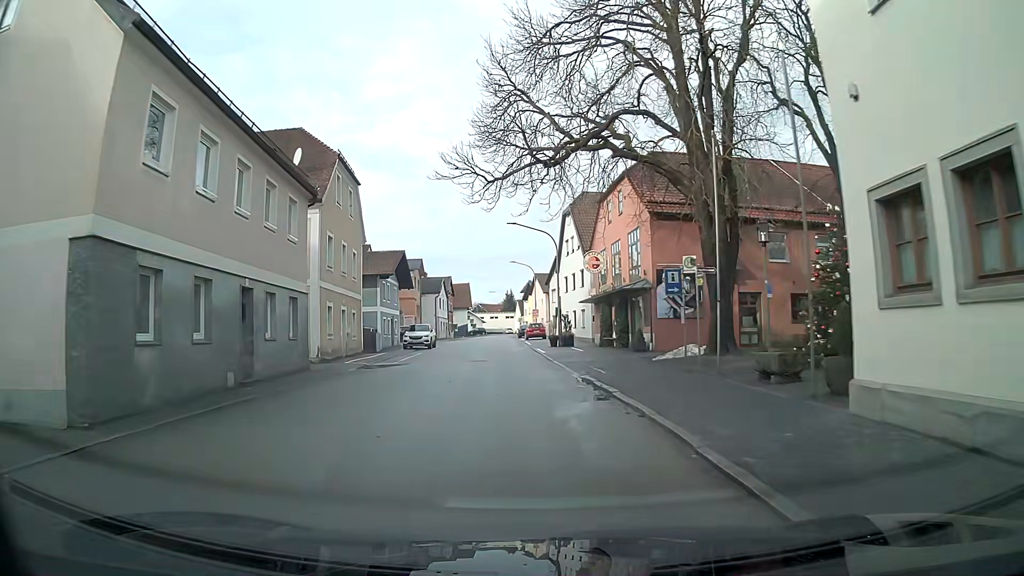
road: secondary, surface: asphalt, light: Day
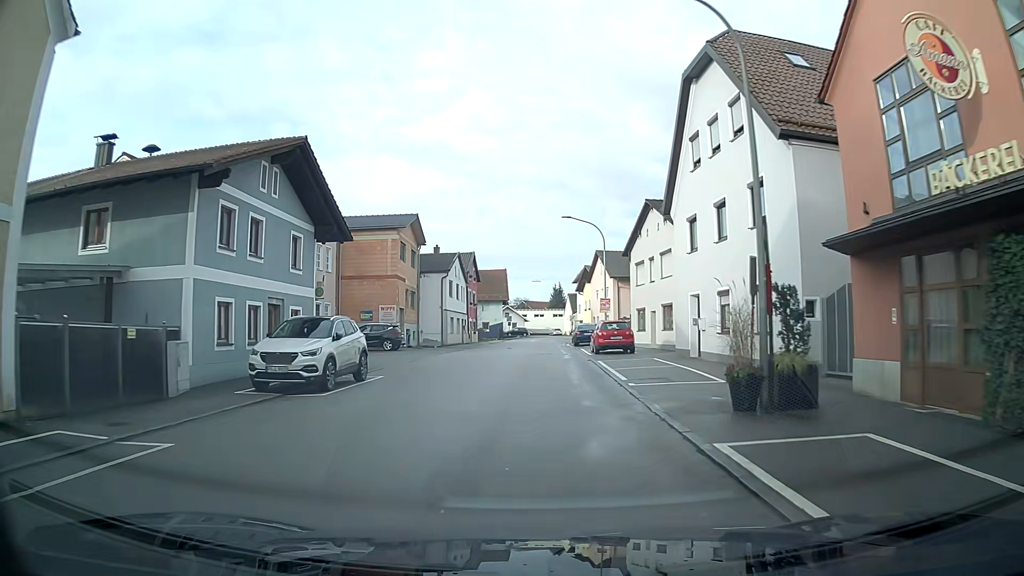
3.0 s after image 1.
(-0.7, +29.9) m; -3°
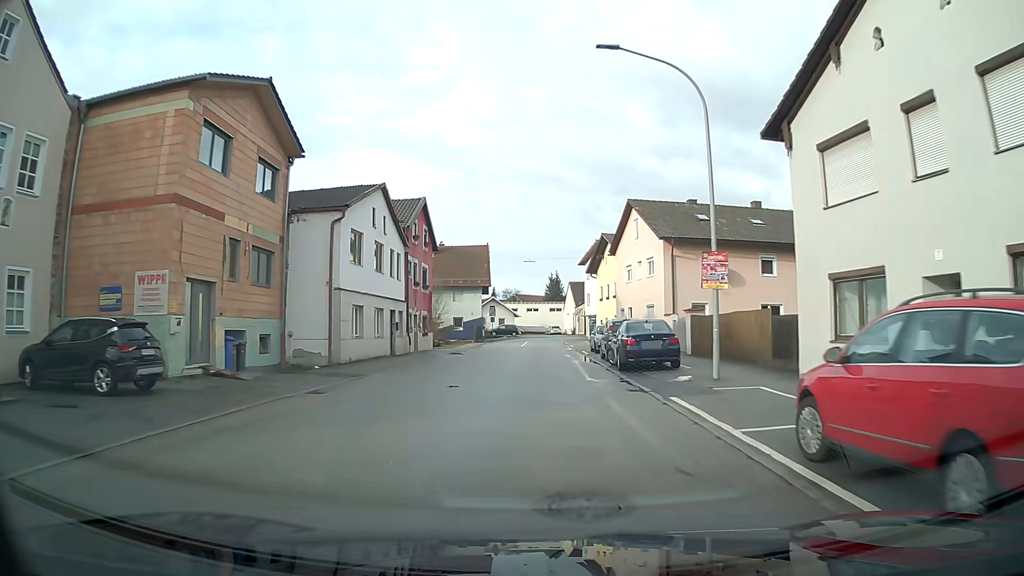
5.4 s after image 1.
(0.0, +26.7) m; 0°
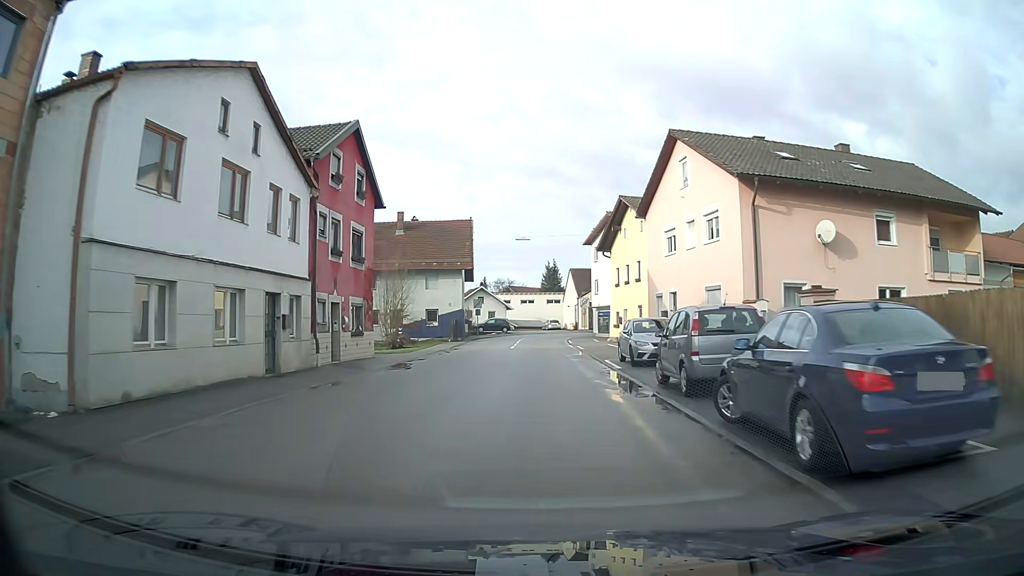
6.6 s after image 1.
(+0.1, +14.2) m; 0°
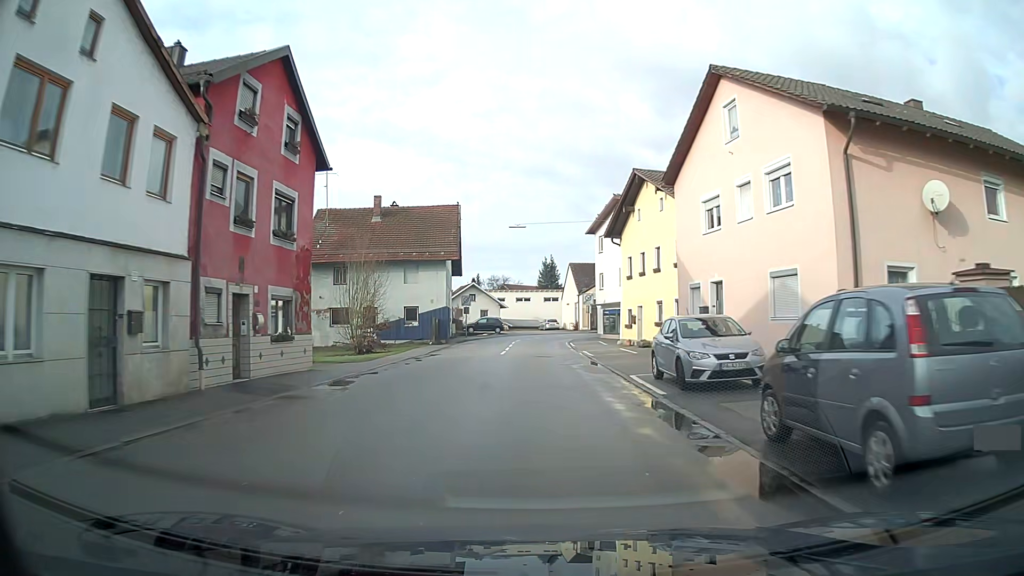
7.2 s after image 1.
(0.0, +7.3) m; 0°
